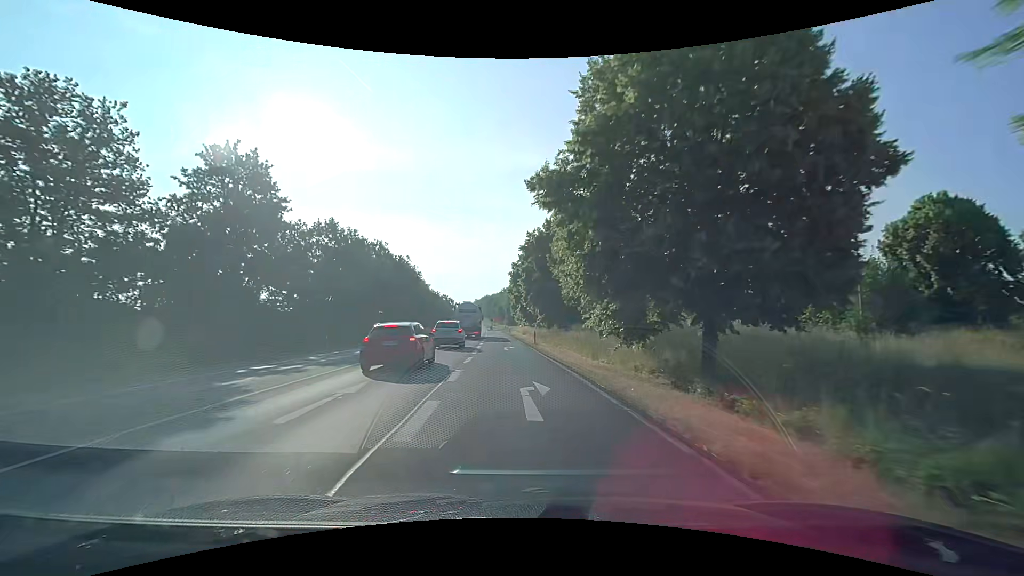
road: primary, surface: asphalt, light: Day
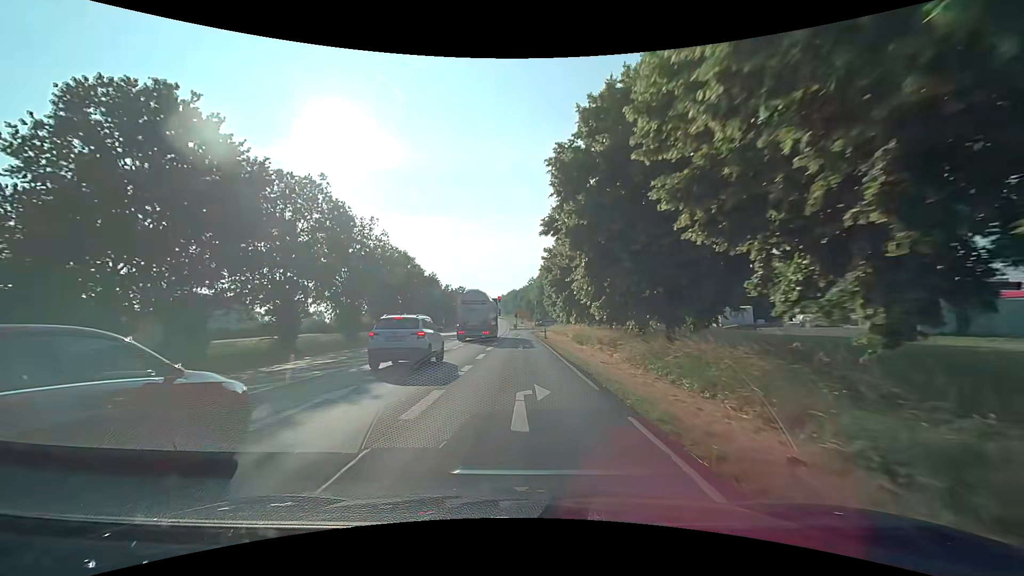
(-1.3, +40.7) m; -3°
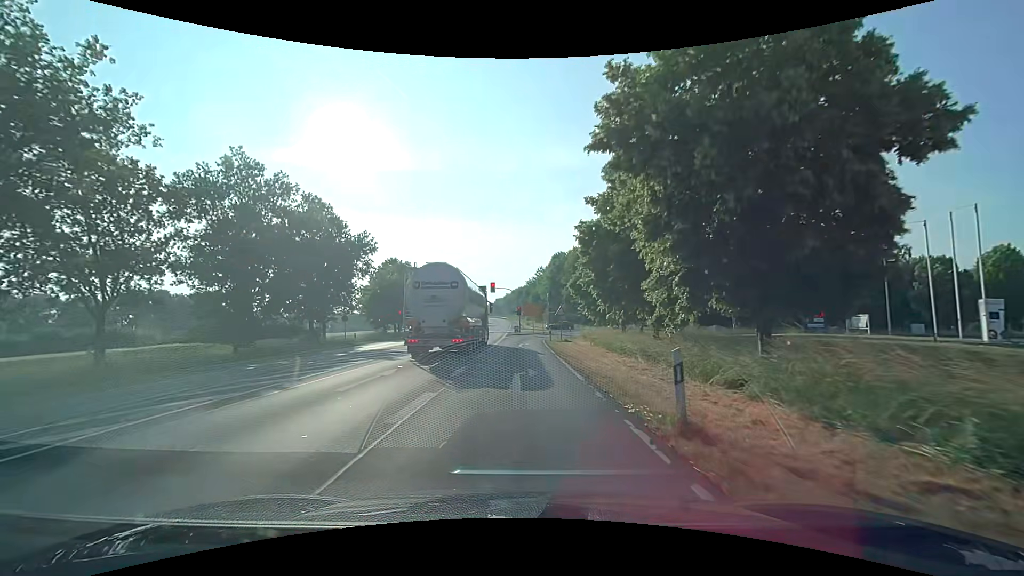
(0.0, +36.2) m; -1°
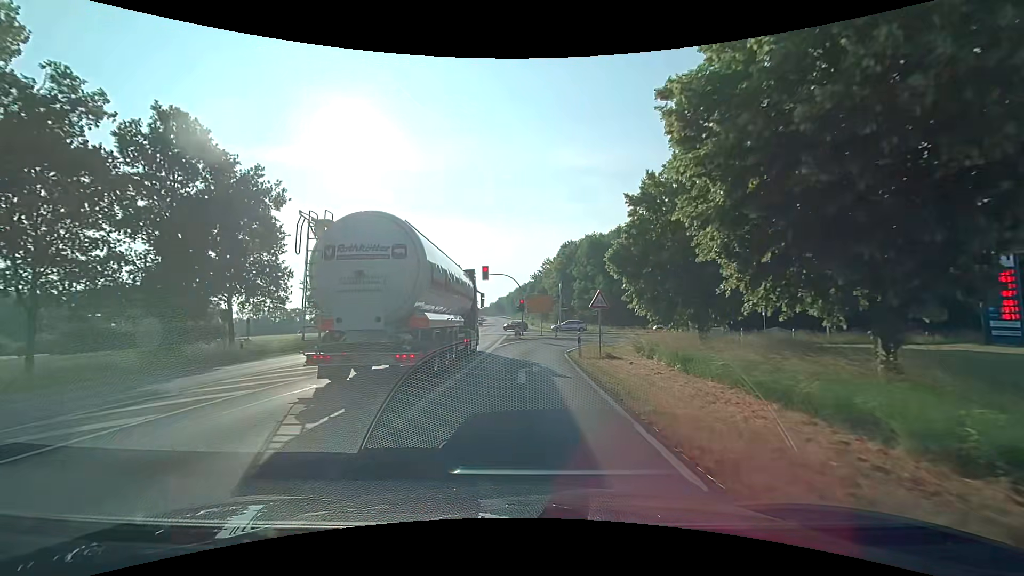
(0.0, +18.1) m; 0°
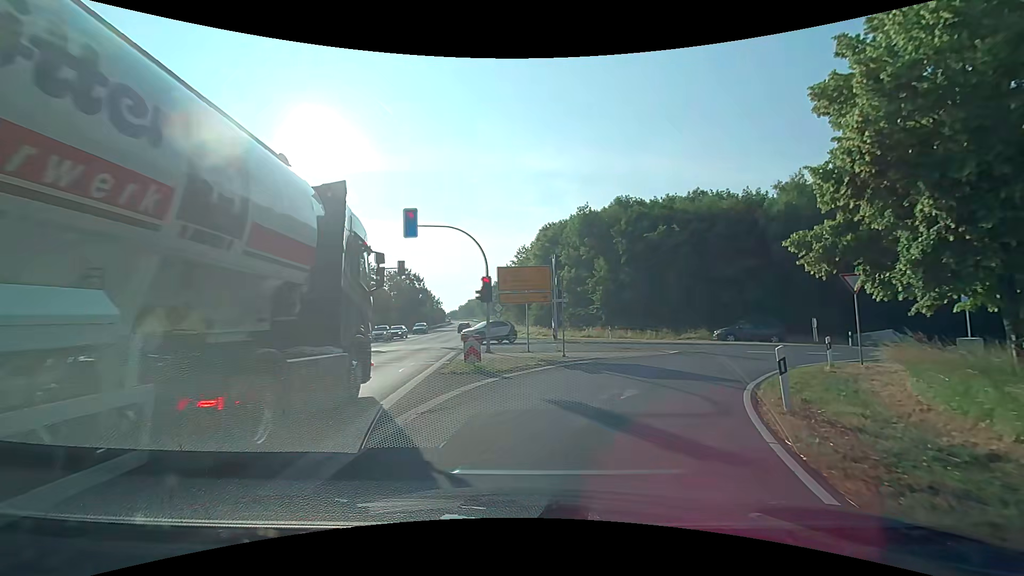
(0.0, +24.1) m; +3°
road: primary_link
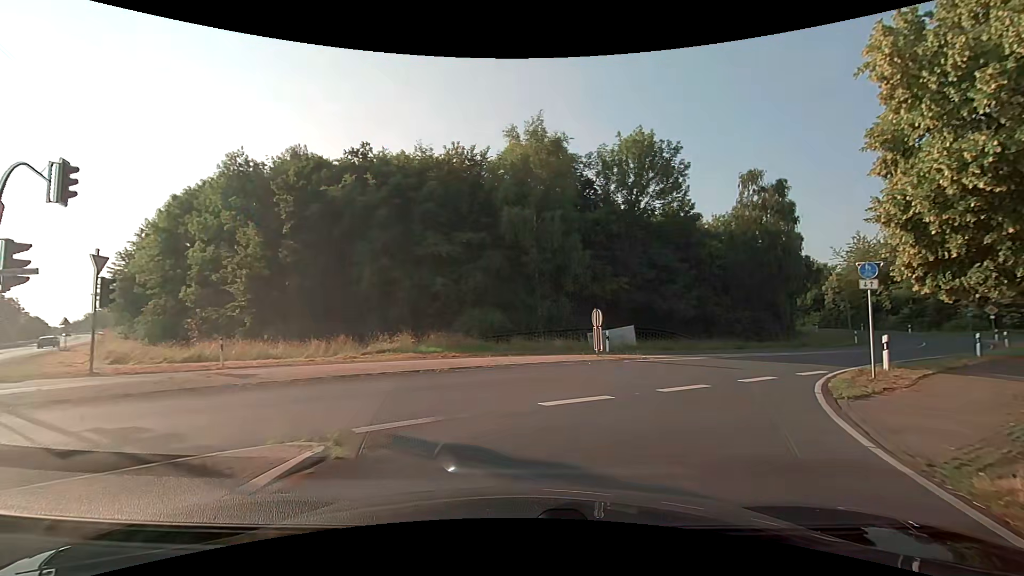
(+4.7, +18.3) m; +33°
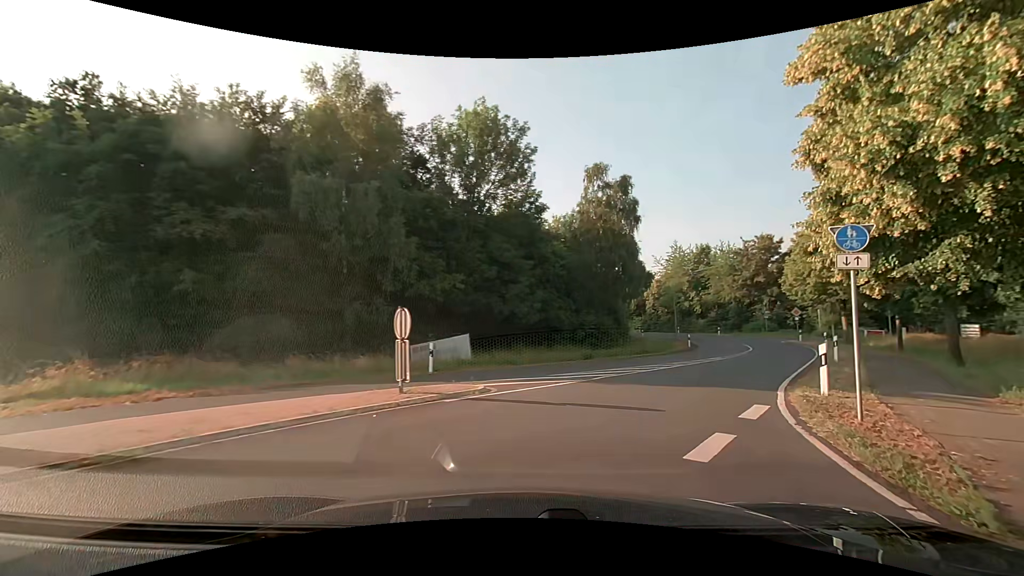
(+1.1, +7.6) m; +17°
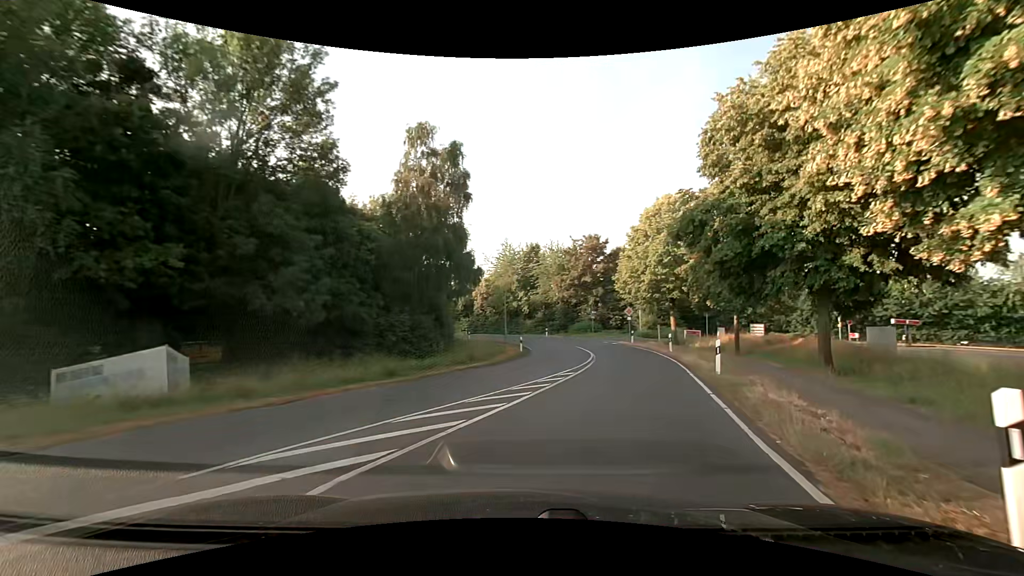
(+1.5, +8.6) m; +19°
(+1, +10) (+4, +19) (+6, +29) (+7, +39) (+7, +49) (+5, +59) (+2, +69) (-1, +78) (-6, +86) (-12, +94) m
